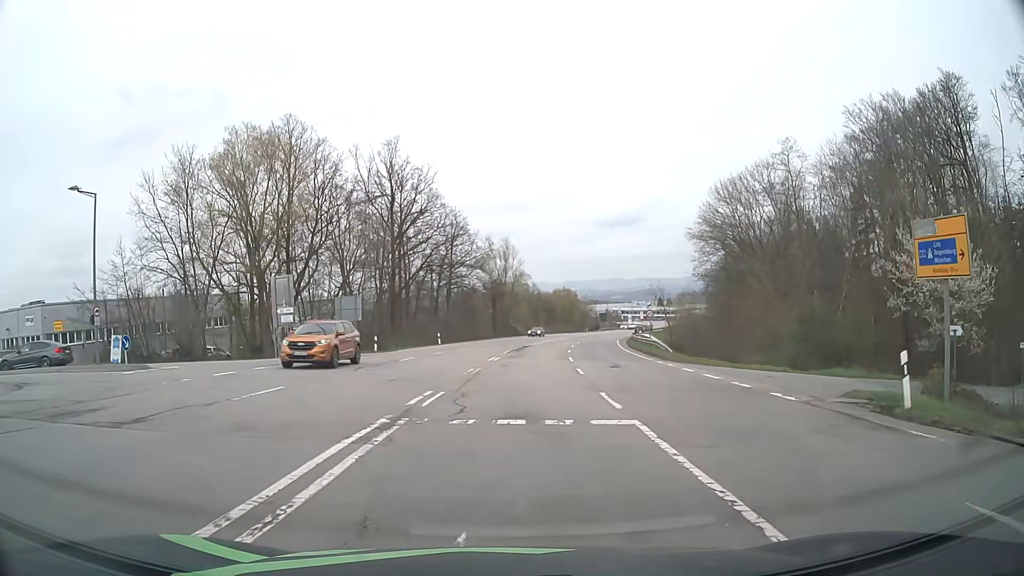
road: secondary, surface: asphalt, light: Day
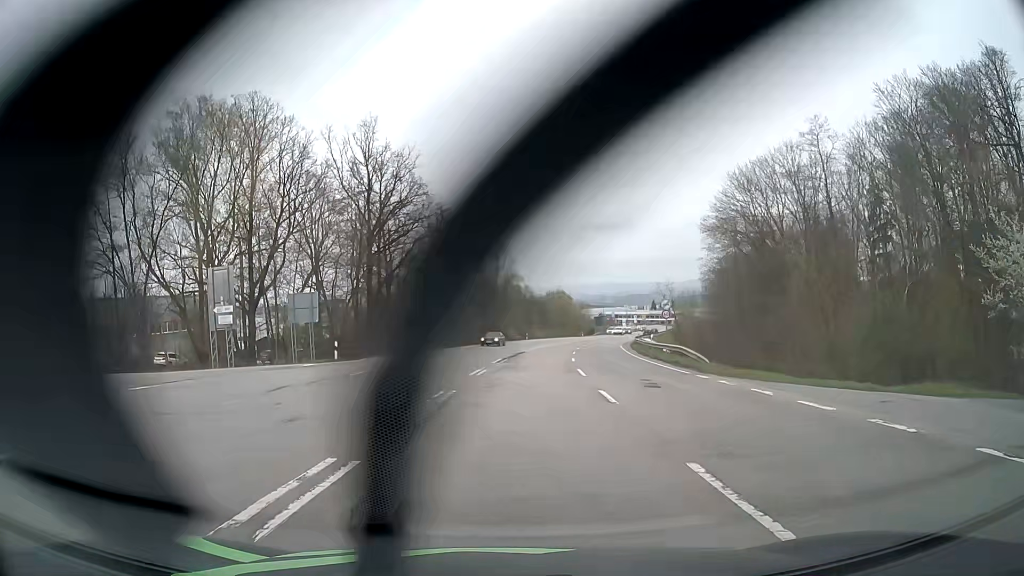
(0.0, +7.6) m; 0°
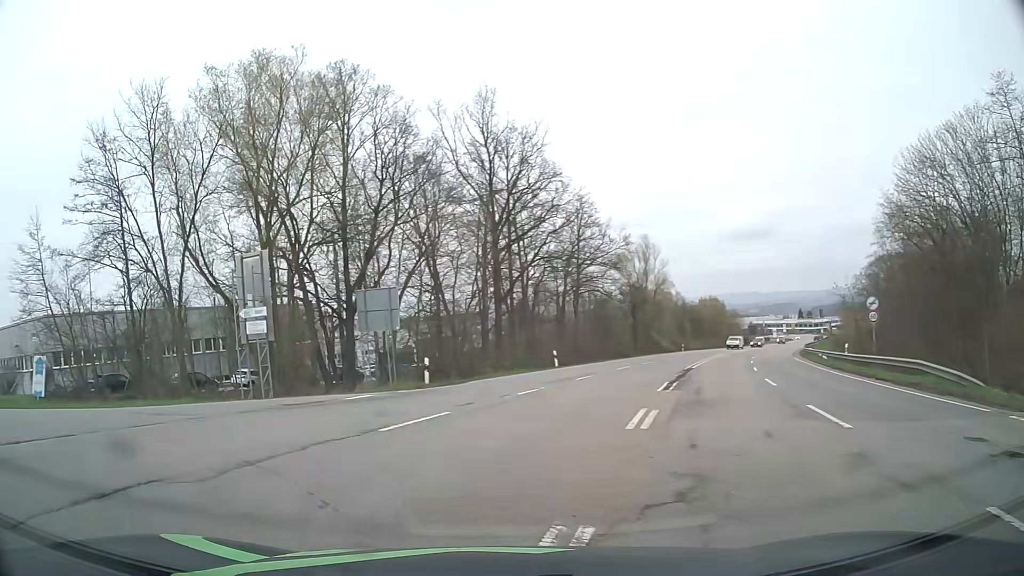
(-0.3, +10.9) m; -10°
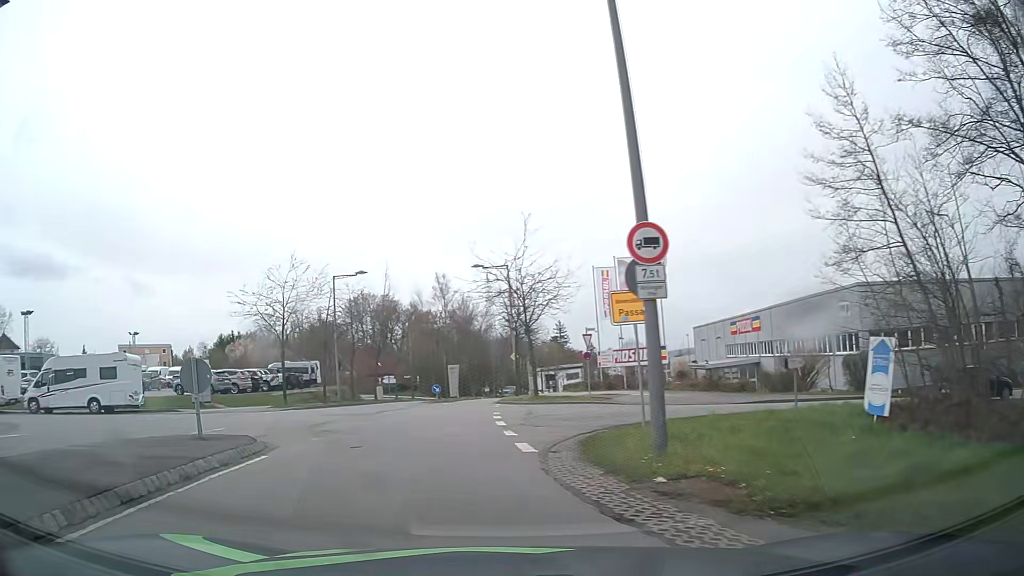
(-9.3, +11.9) m; -70°
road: residential
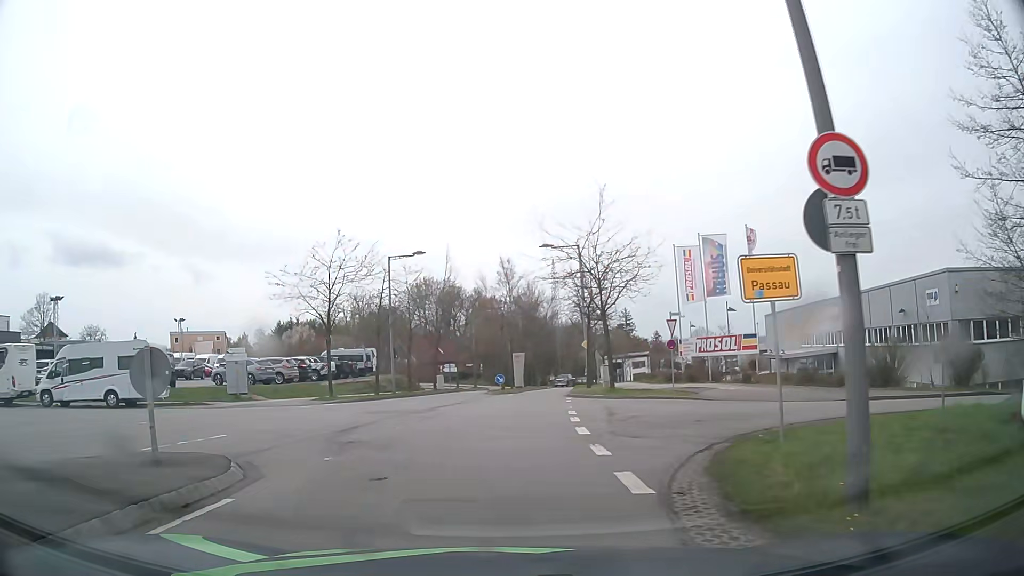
(-0.3, +3.8) m; -6°
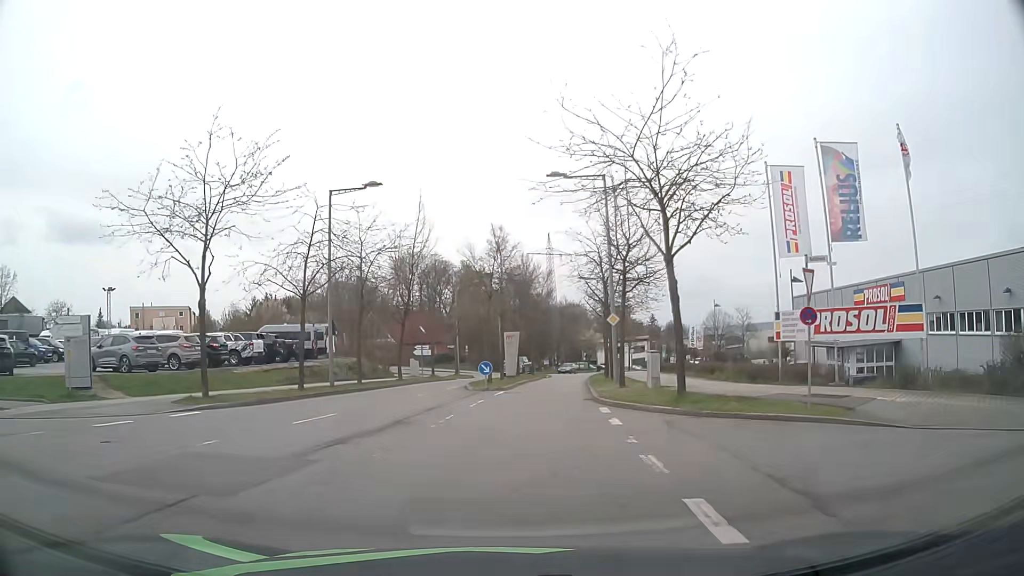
(-0.1, +13.9) m; 0°
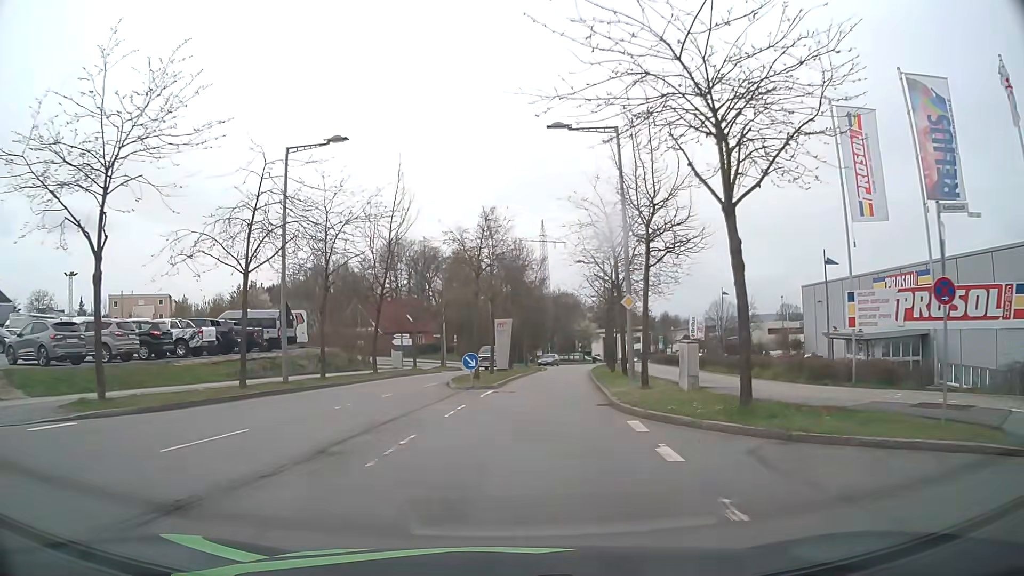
(0.0, +5.5) m; +1°
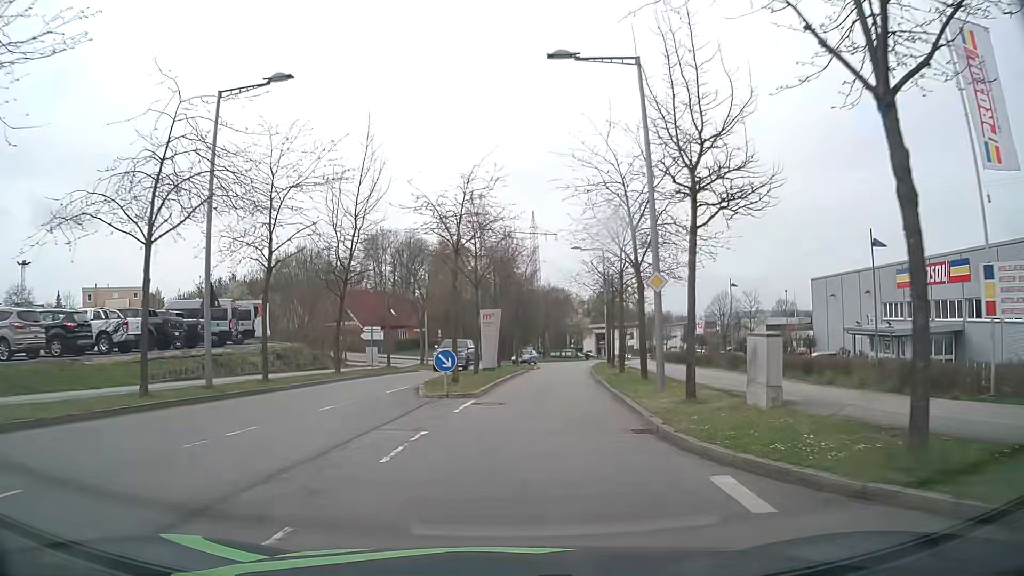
(+0.1, +6.0) m; +1°
(0, +10) (+1, +20) (+2, +30) (+3, +40) (+4, +50) (+5, +60) (+7, +70) (+9, +79) (+12, +89) (+20, +95) m
